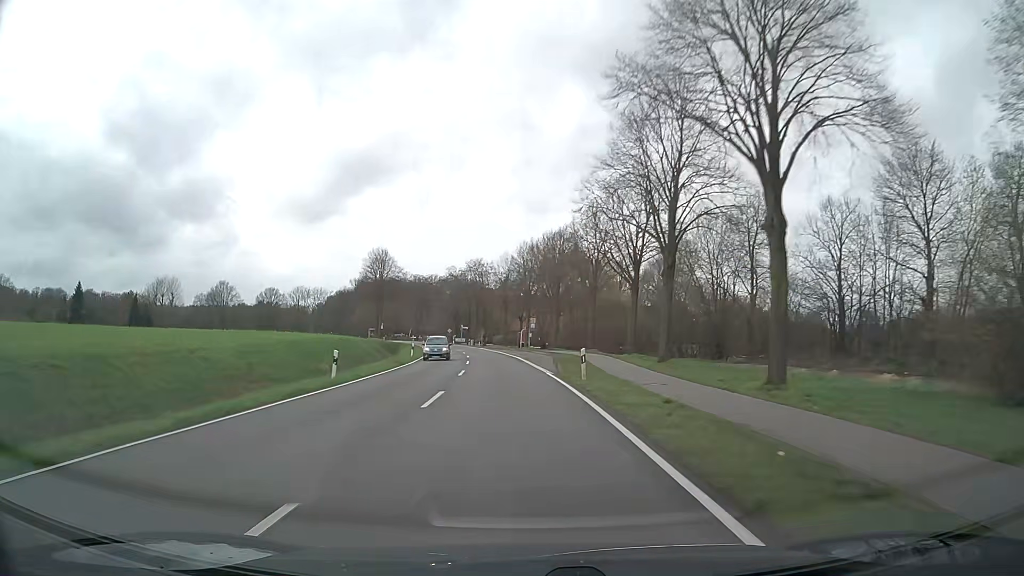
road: secondary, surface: asphalt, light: Day
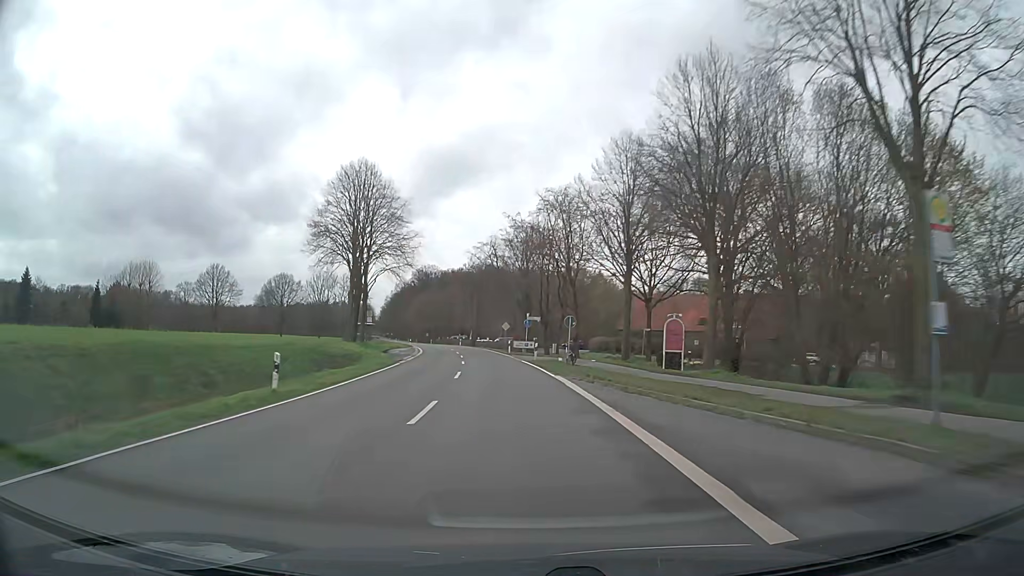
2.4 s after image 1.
(-4.0, +62.8) m; -7°
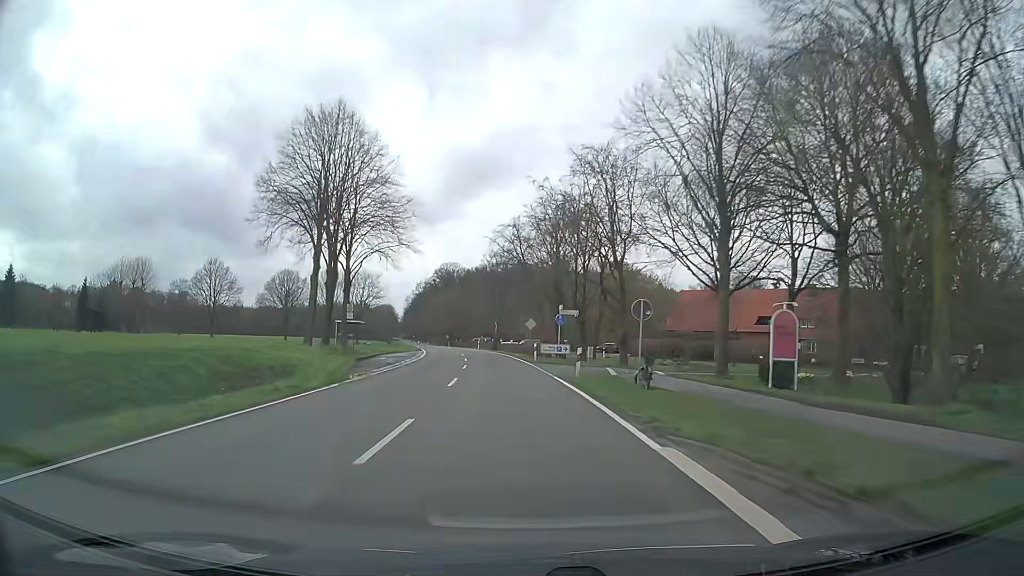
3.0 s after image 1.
(-0.3, +15.7) m; -2°
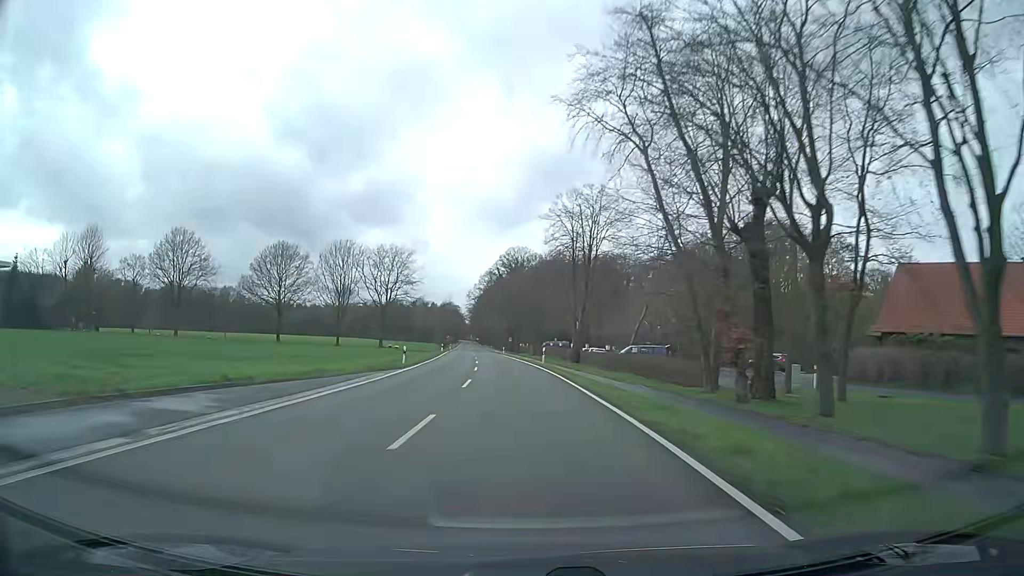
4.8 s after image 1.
(-2.6, +47.1) m; -6°
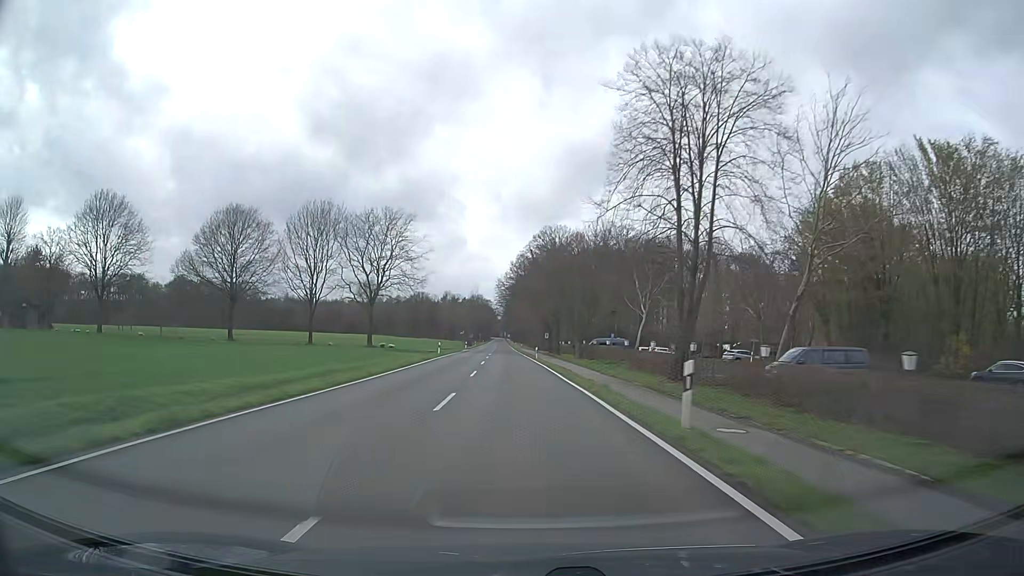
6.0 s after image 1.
(-0.9, +31.5) m; -3°
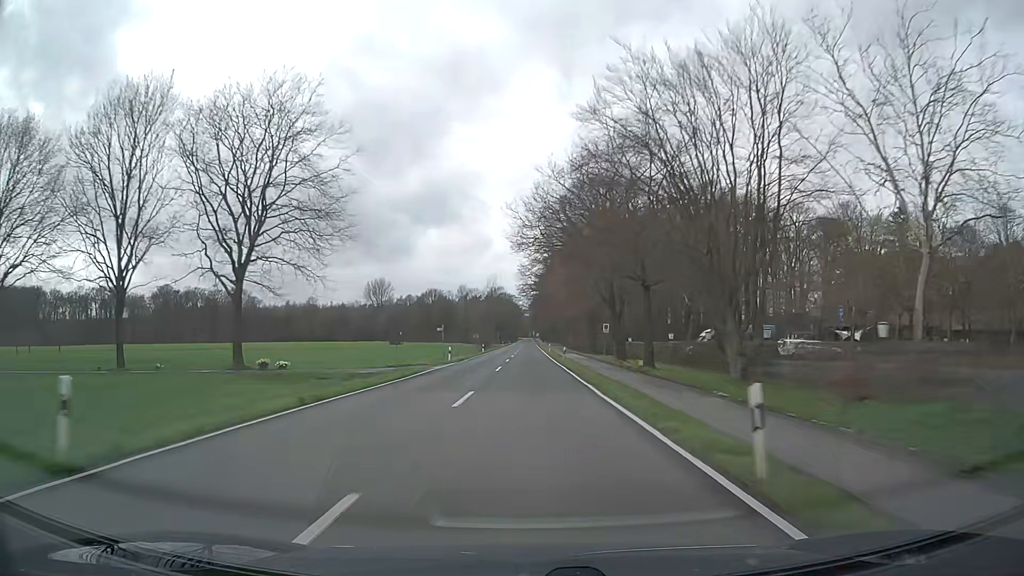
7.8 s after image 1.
(-1.4, +47.4) m; -2°
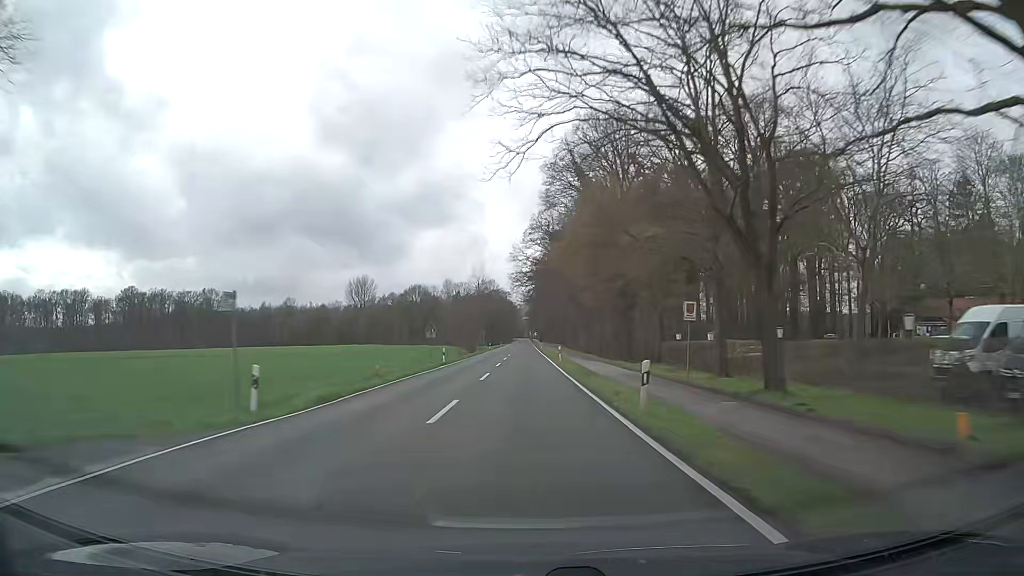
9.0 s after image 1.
(0.0, +31.7) m; 0°
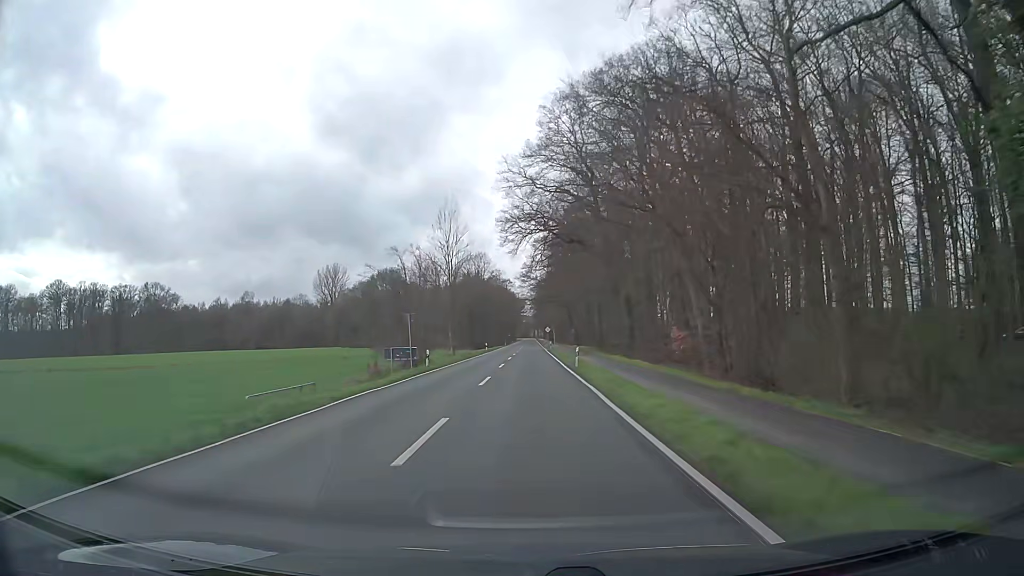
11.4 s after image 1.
(-0.2, +63.6) m; 0°
(0, +10) (0, +20) (0, +30) (0, +40) (0, +50) (0, +60) (+1, +70) (+1, +80) (+1, +90) (+1, +100) m
